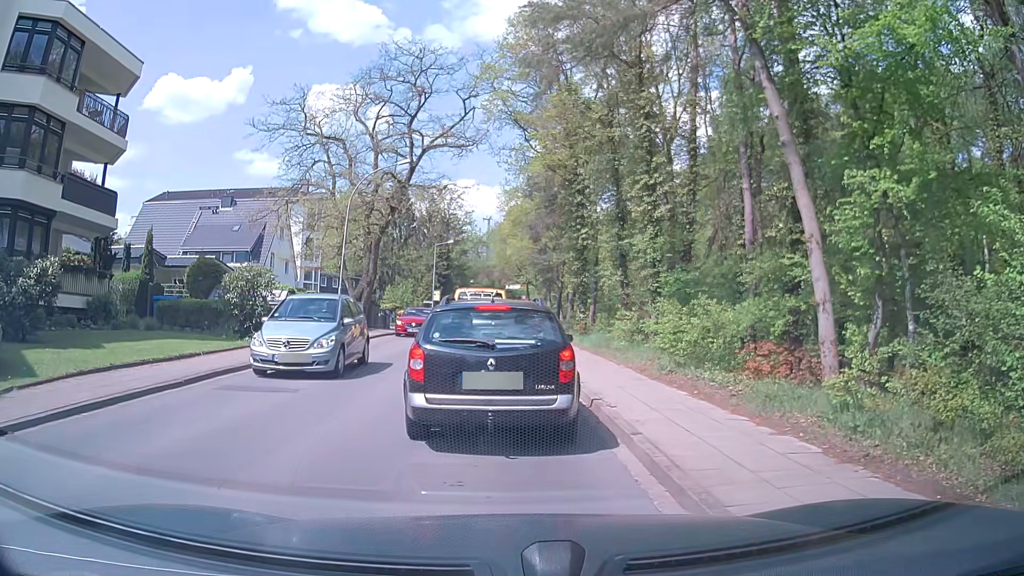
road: tertiary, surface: asphalt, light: Day
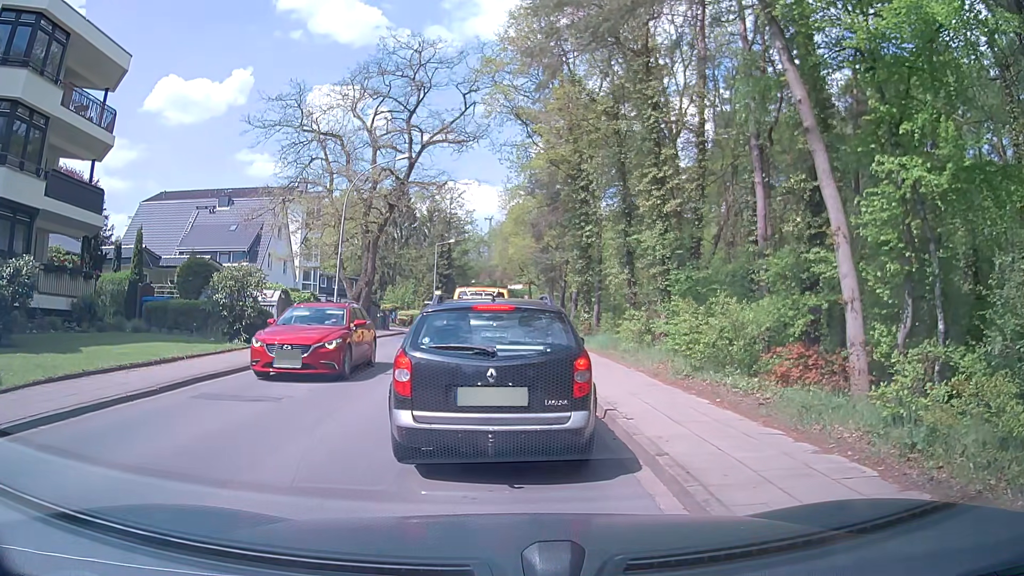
(0.0, +1.0) m; 0°
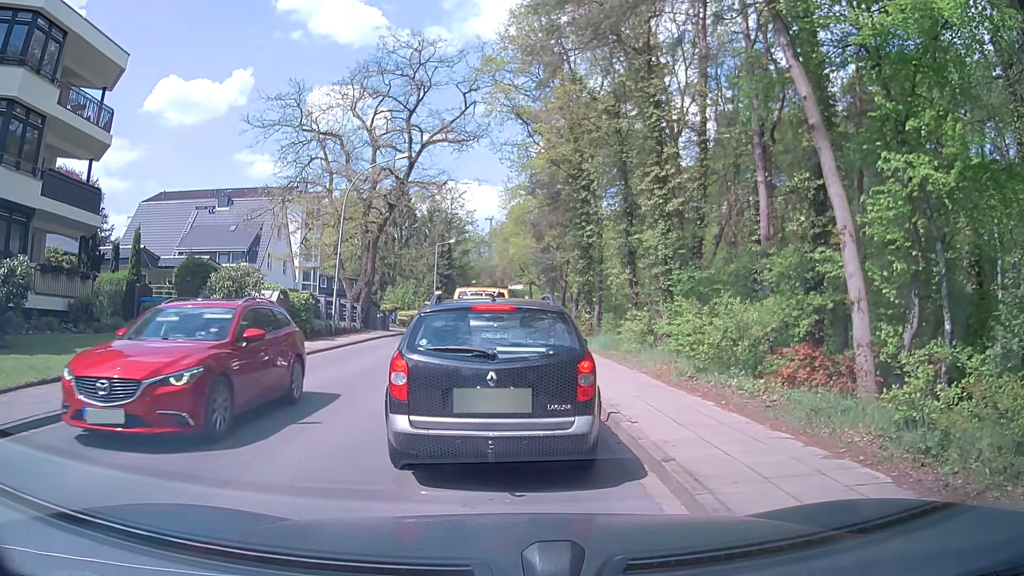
(0.0, +0.2) m; 0°
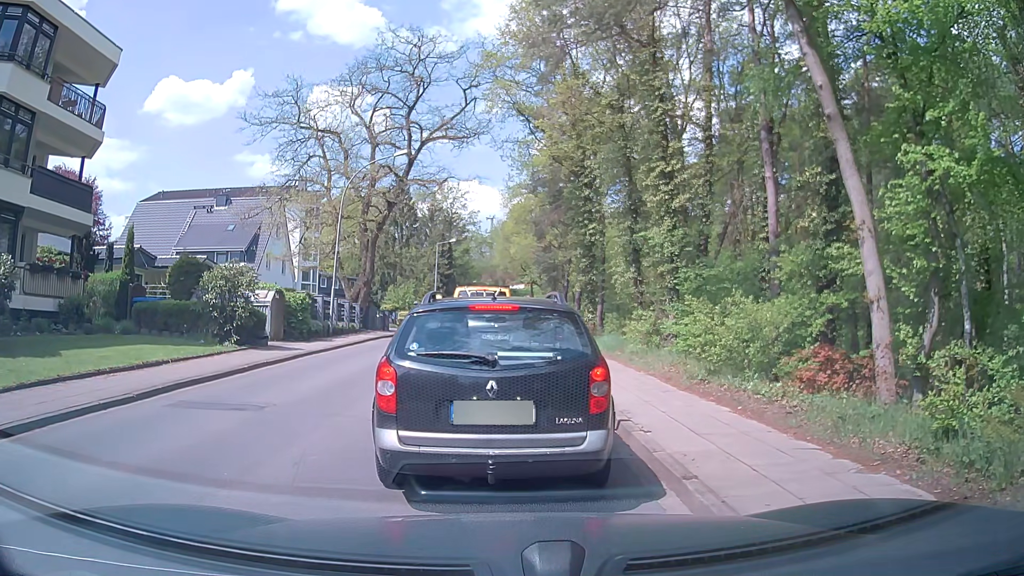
(0.0, +0.6) m; 0°
